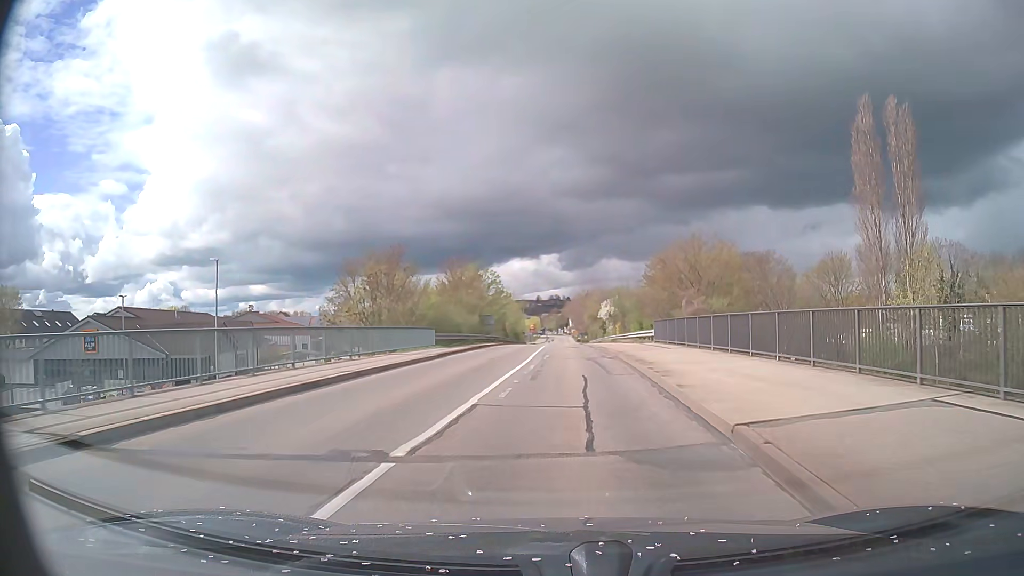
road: tertiary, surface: asphalt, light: Day
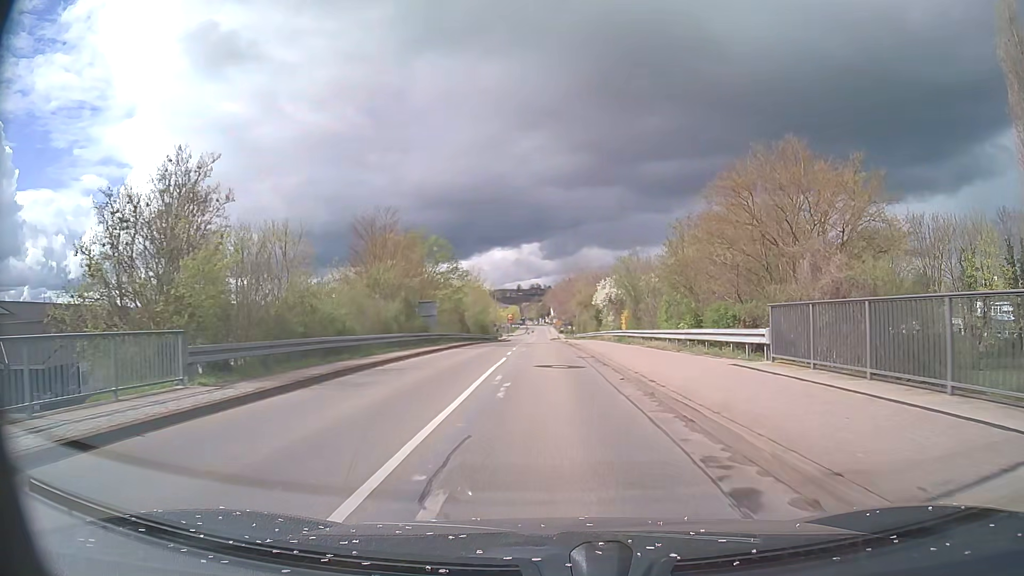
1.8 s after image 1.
(+0.3, +22.3) m; +1°
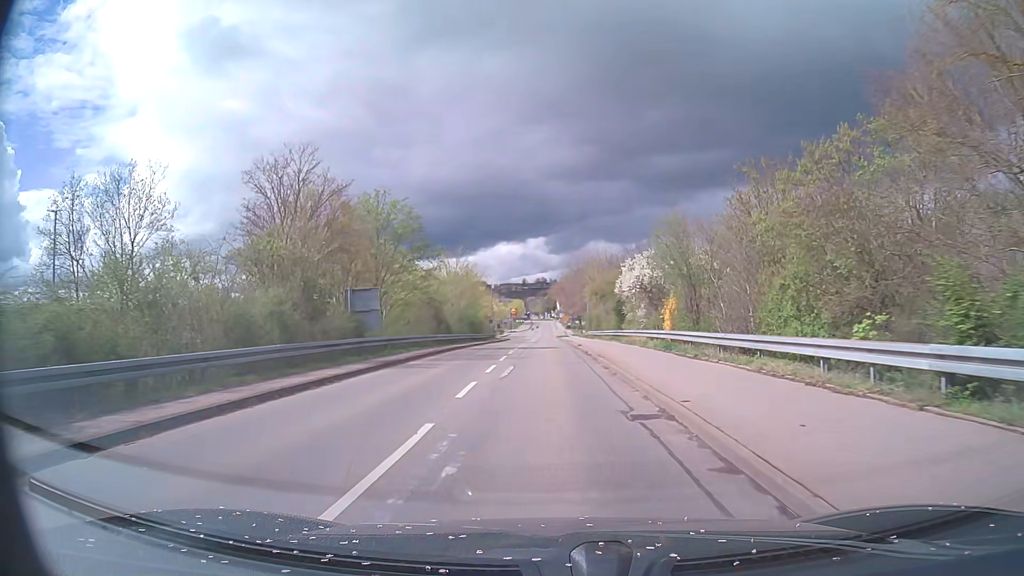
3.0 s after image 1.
(0.0, +15.2) m; -1°
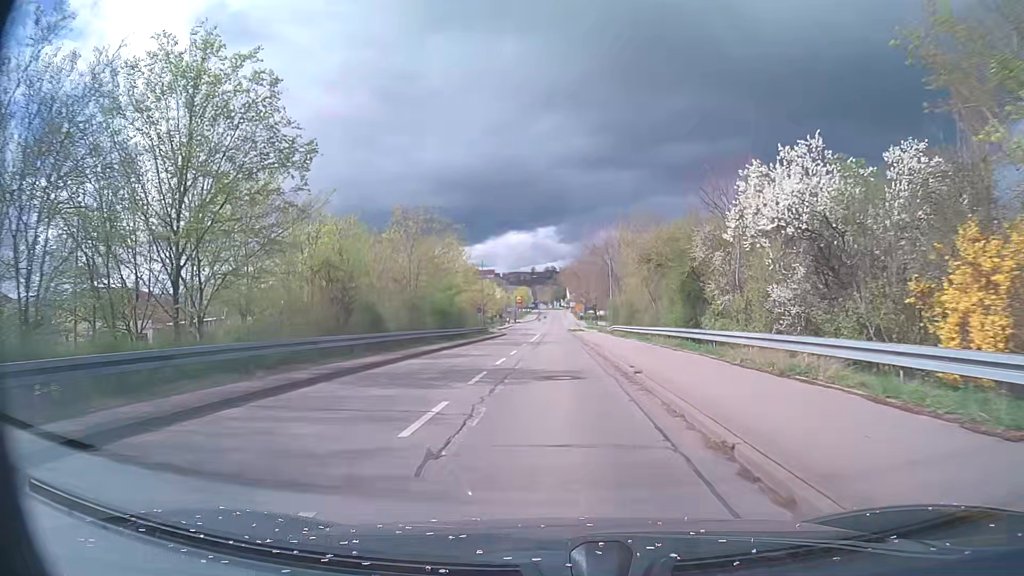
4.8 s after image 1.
(-0.2, +22.1) m; -1°
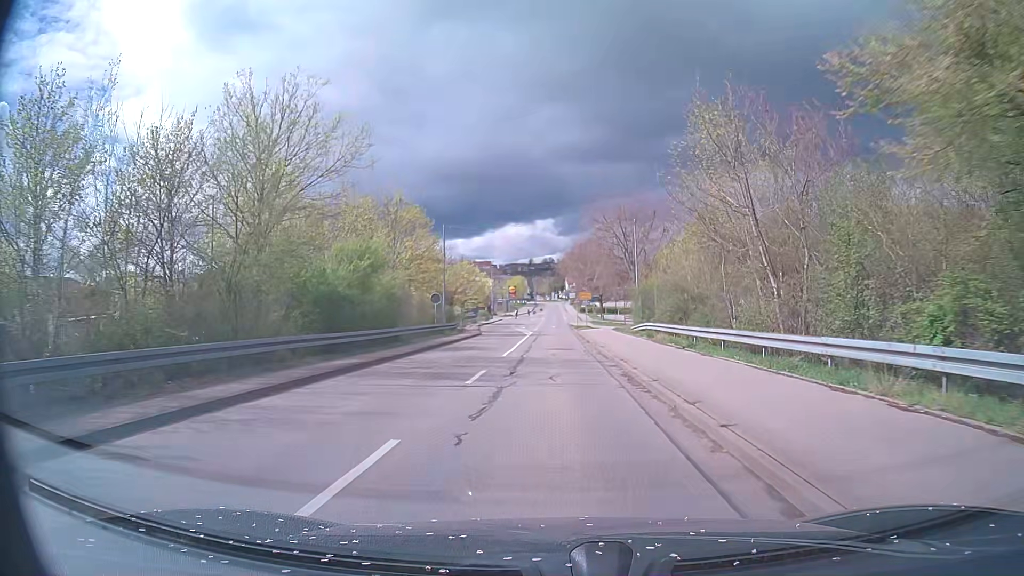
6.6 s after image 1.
(0.0, +21.3) m; 0°
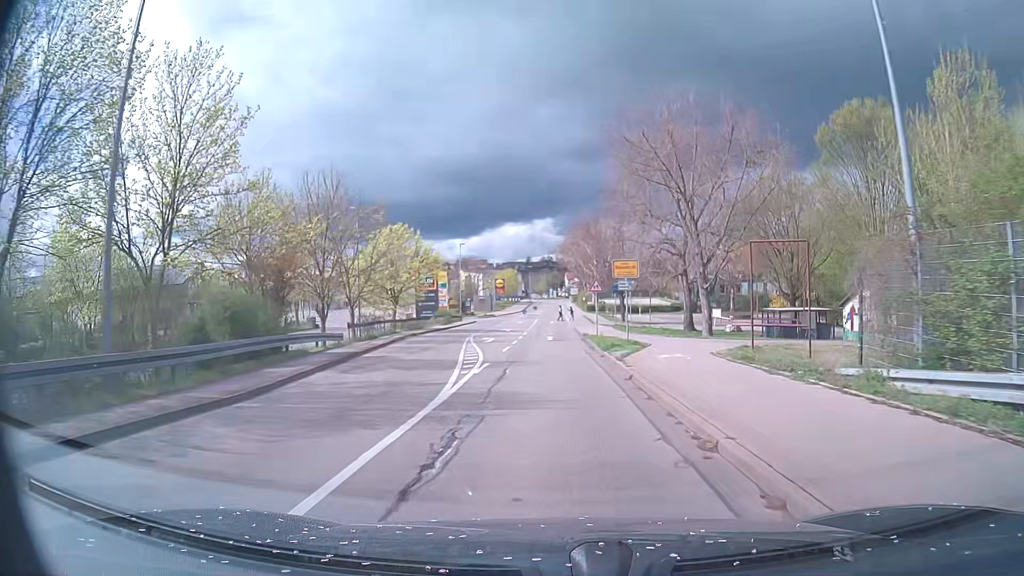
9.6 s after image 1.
(+0.2, +33.8) m; +1°
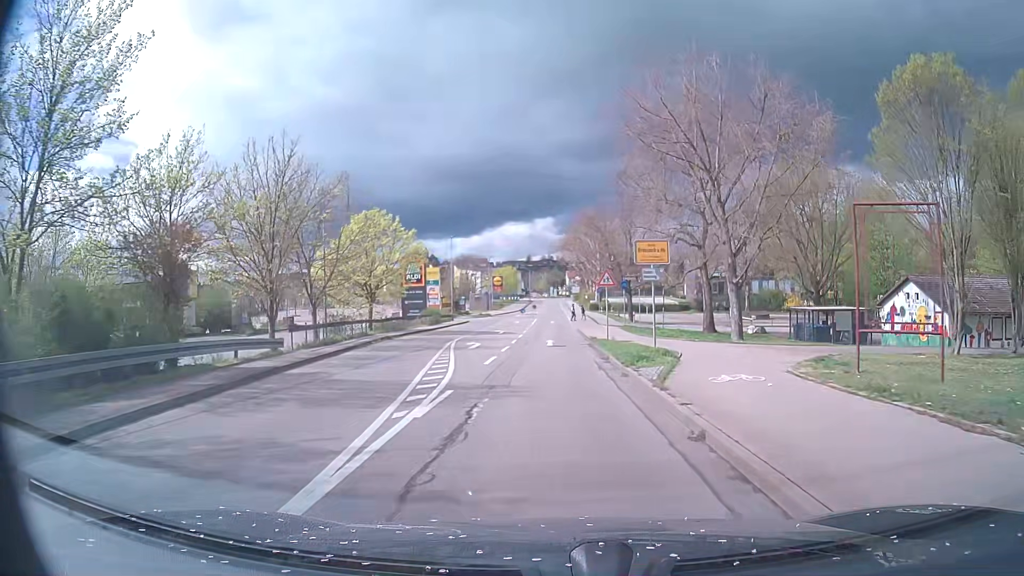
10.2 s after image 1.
(0.0, +6.5) m; -1°
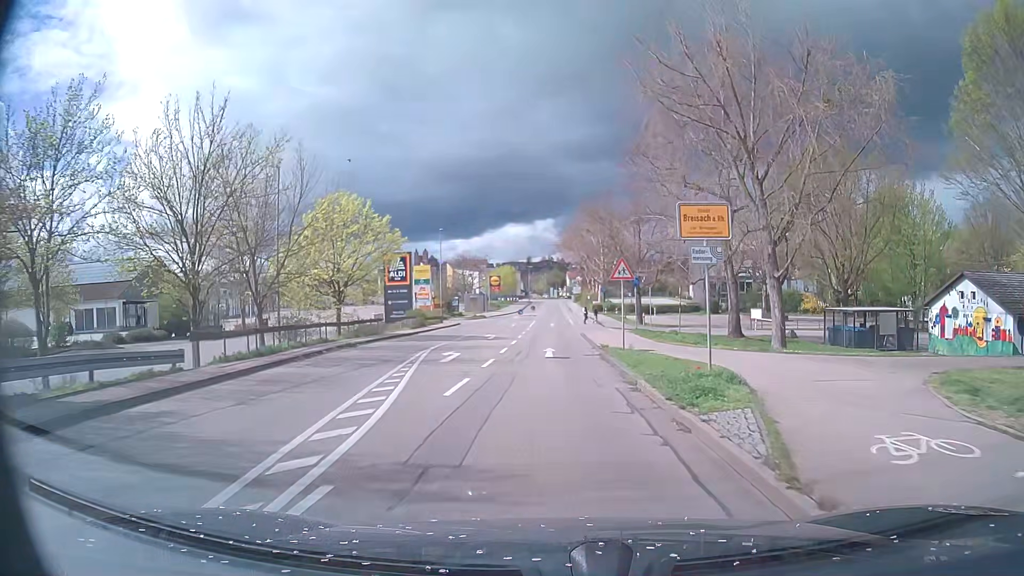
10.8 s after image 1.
(0.0, +6.5) m; 0°
(0, +10) (0, +20) (0, +30) (0, +40) (0, +50) (0, +60) (0, +70) (0, +80) (0, +90) (0, +100) m
